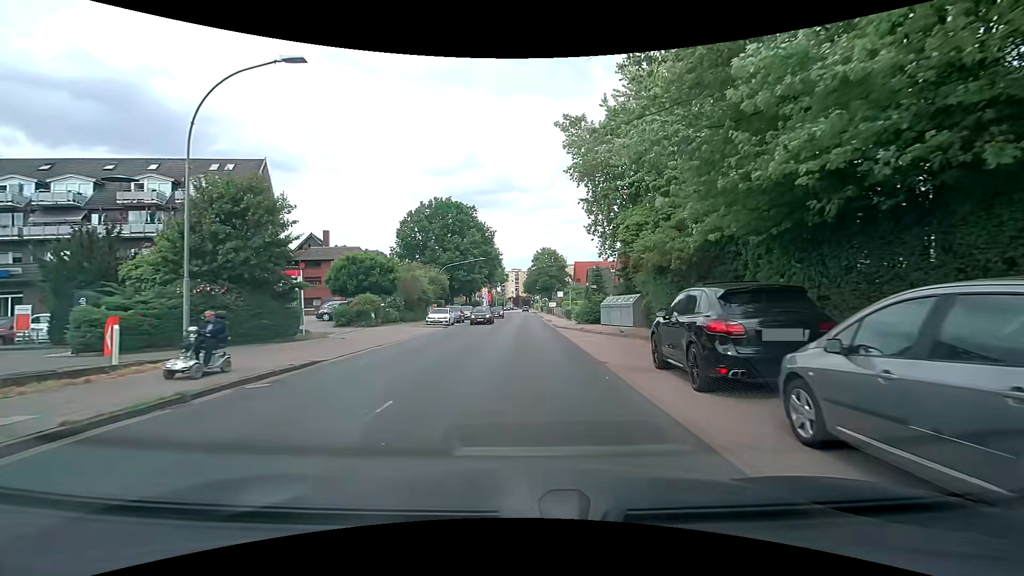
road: secondary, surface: asphalt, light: Day
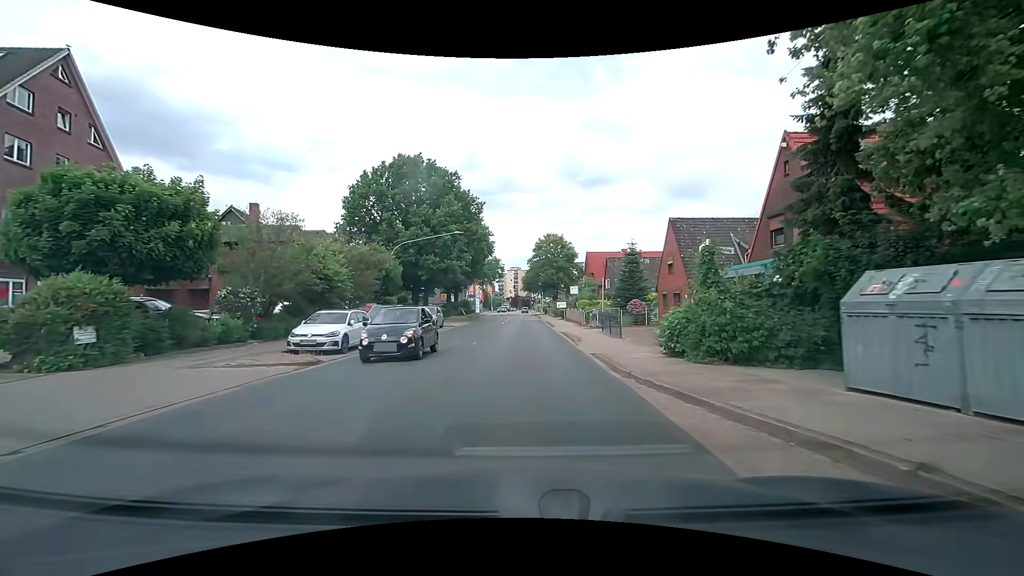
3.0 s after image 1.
(+0.3, +22.5) m; 0°
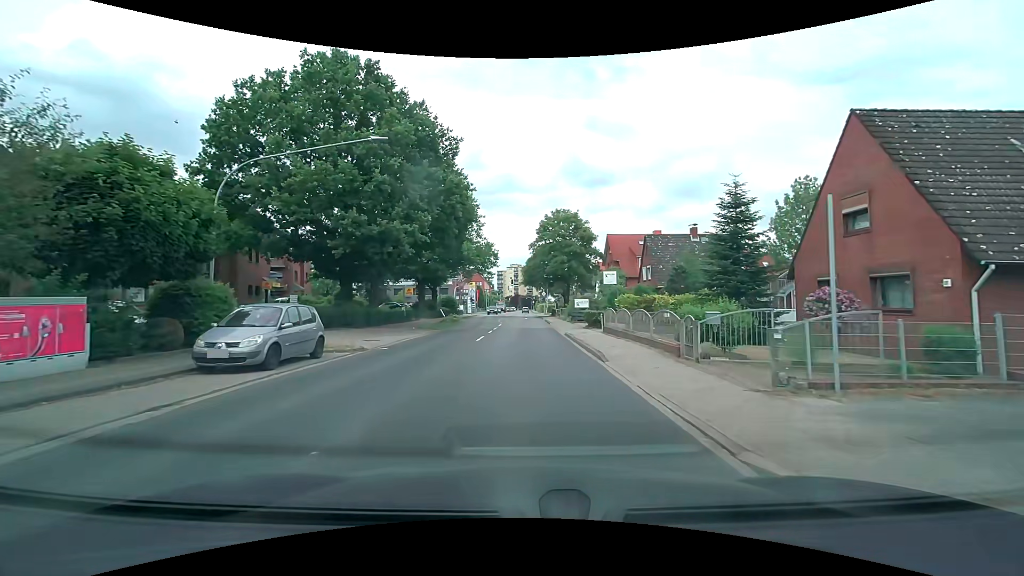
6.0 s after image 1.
(+0.1, +22.4) m; 0°
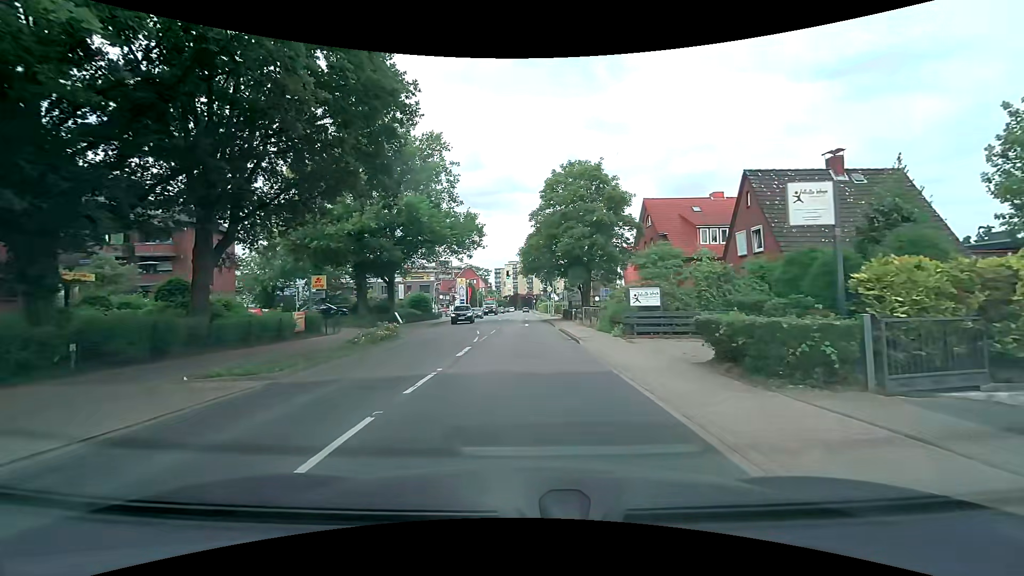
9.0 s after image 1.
(0.0, +22.3) m; 0°
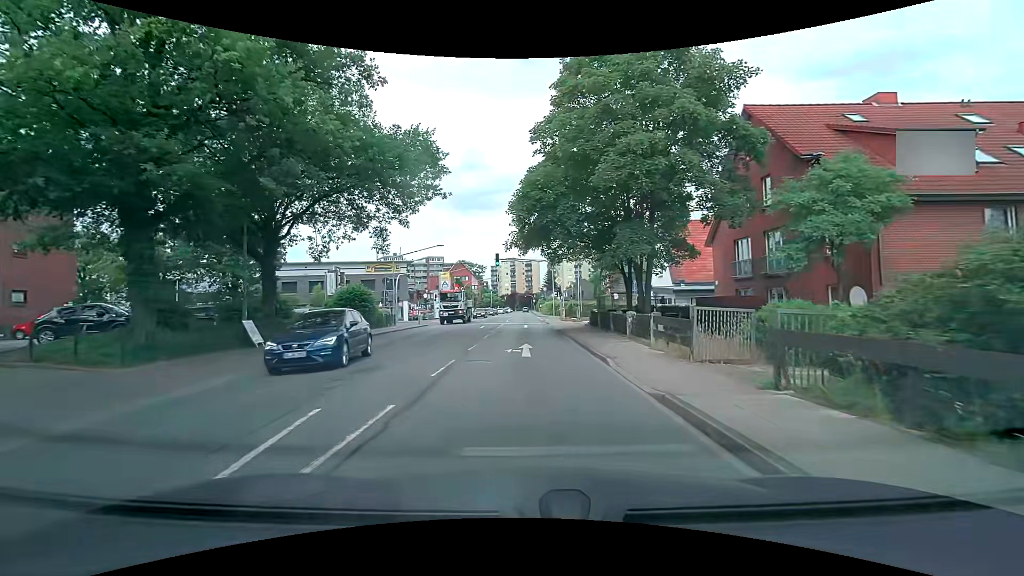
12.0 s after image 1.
(0.0, +22.3) m; 0°
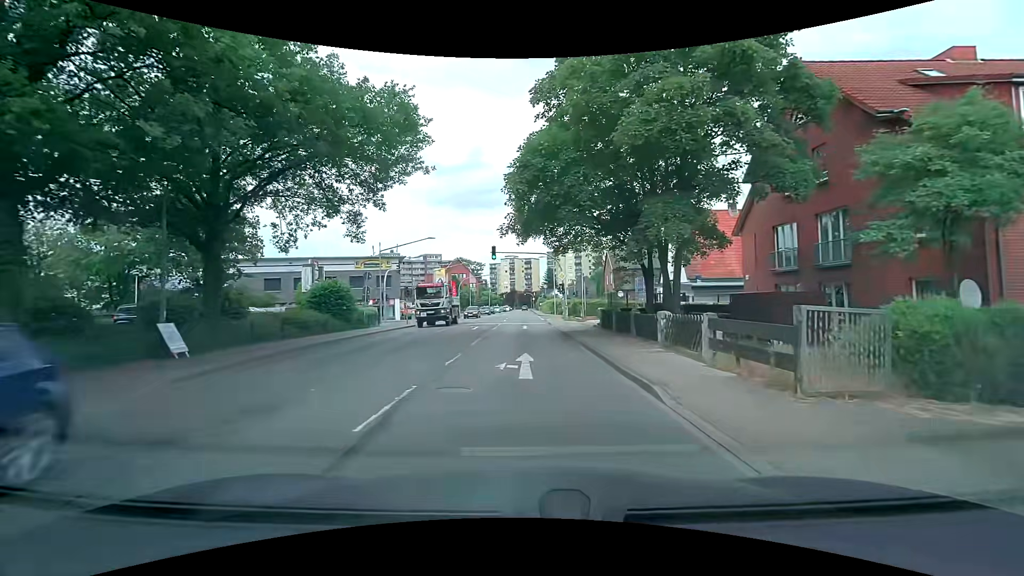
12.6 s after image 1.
(0.0, +4.4) m; 0°
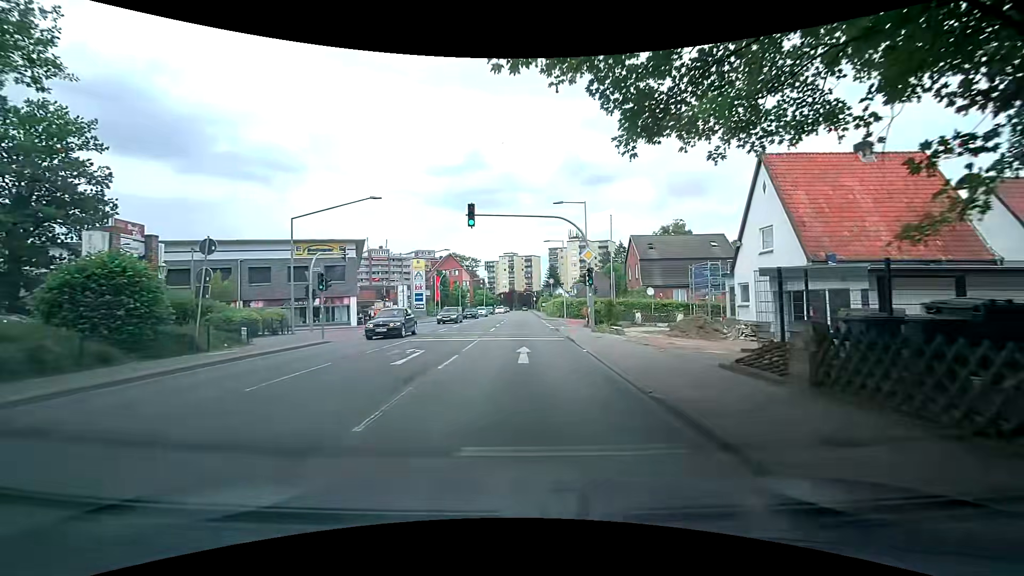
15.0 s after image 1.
(0.0, +17.8) m; -1°
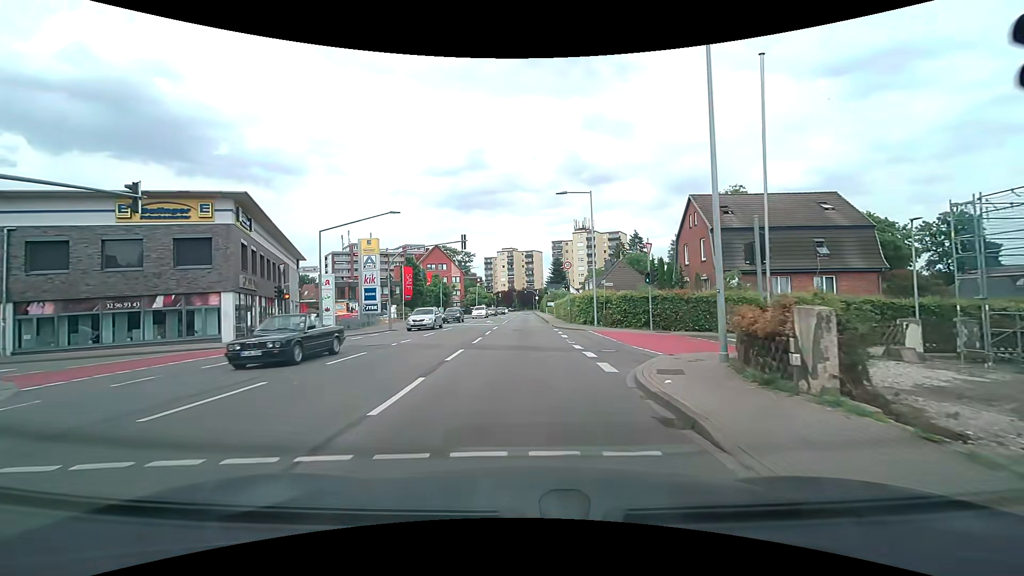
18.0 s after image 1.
(+0.3, +22.3) m; +1°
(0, +10) (0, +20) (0, +30) (0, +40) (0, +50) (0, +60) (0, +70) (0, +80) (0, +90) (0, +100) m
